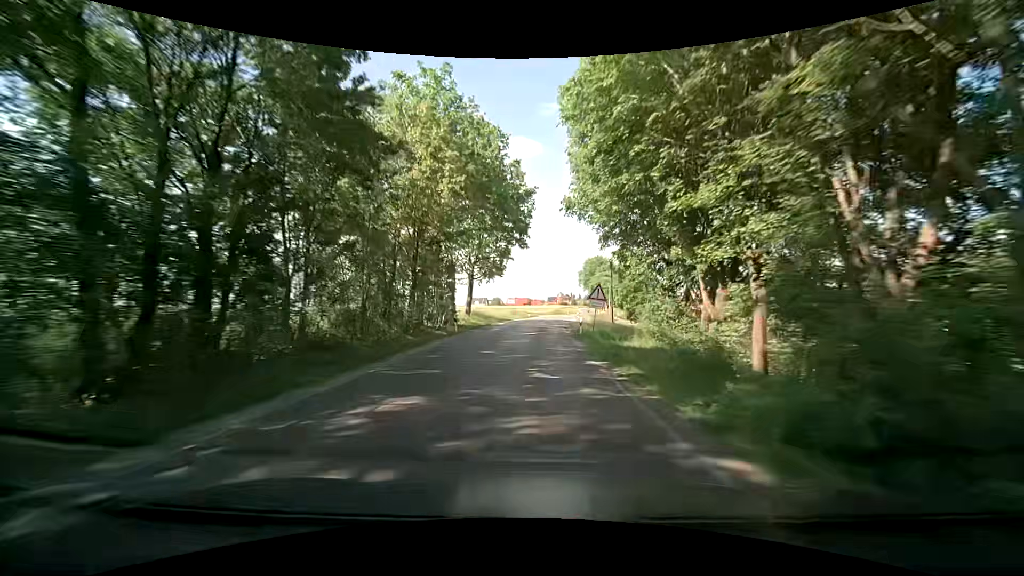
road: secondary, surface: asphalt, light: Day
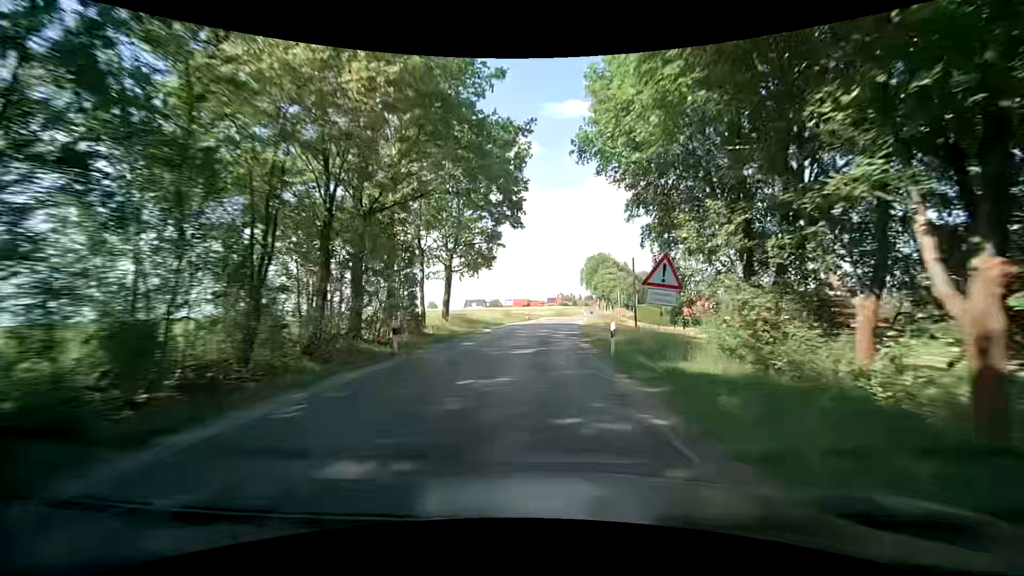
(+0.2, +11.2) m; +1°
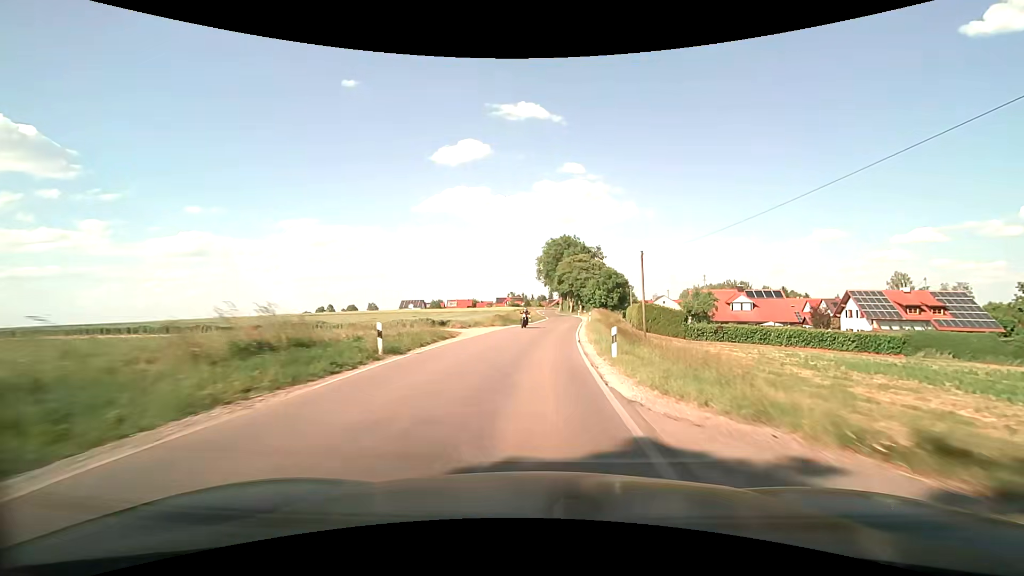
(+1.6, +43.8) m; +5°
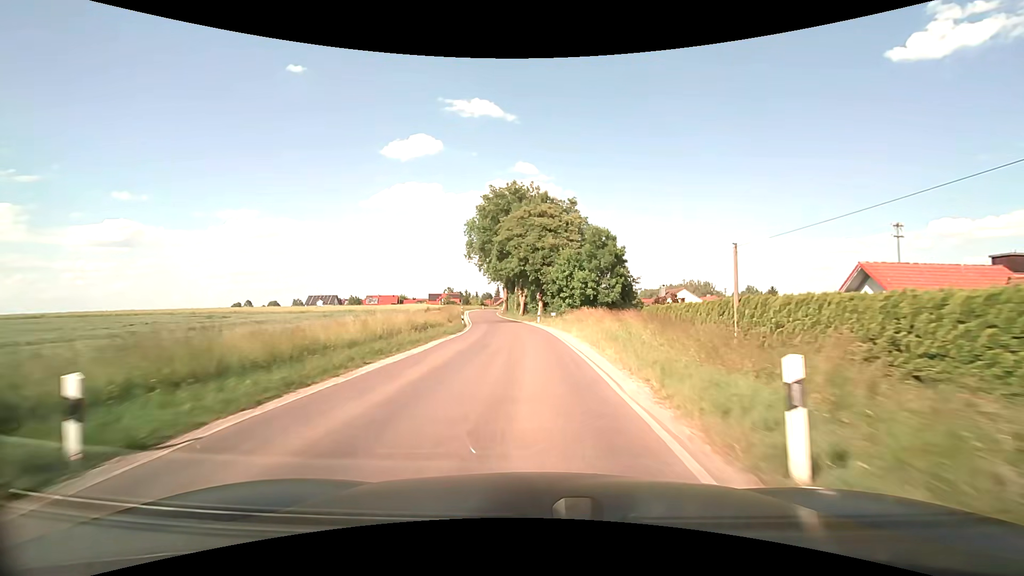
(+3.3, +52.9) m; +6°
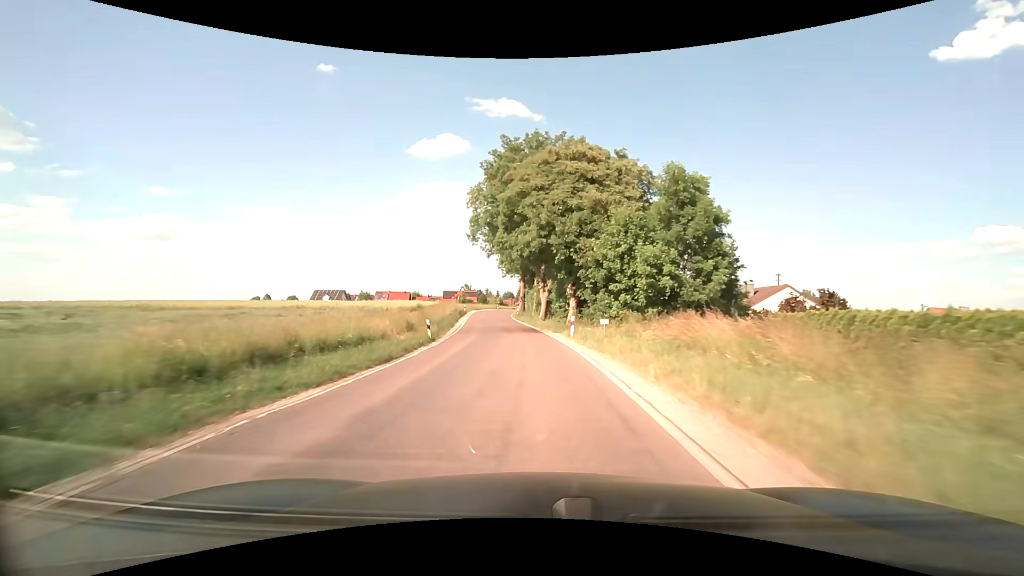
(-0.3, +21.0) m; -2°
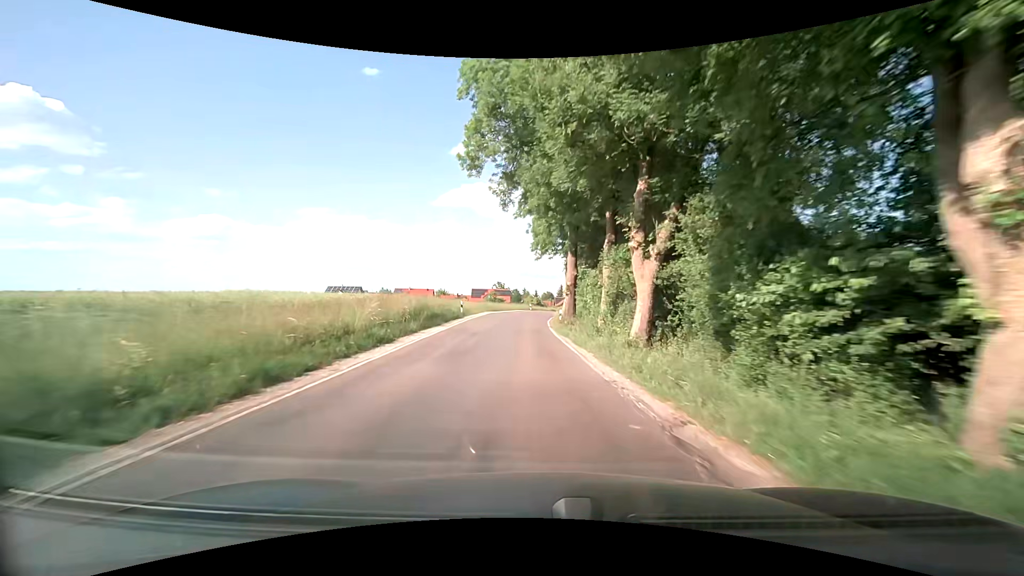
(-1.3, +30.0) m; -5°
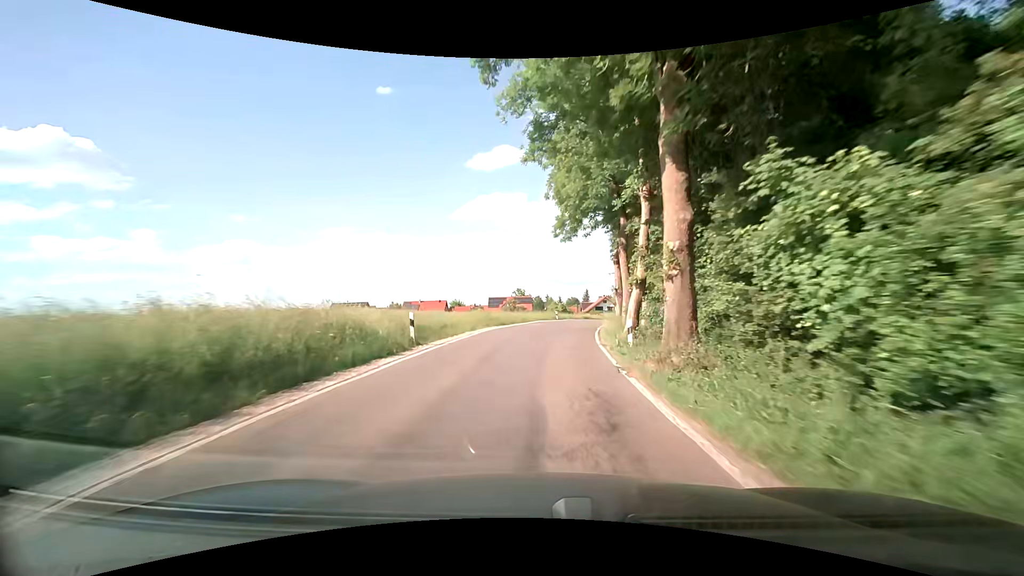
(-0.5, +18.8) m; -3°
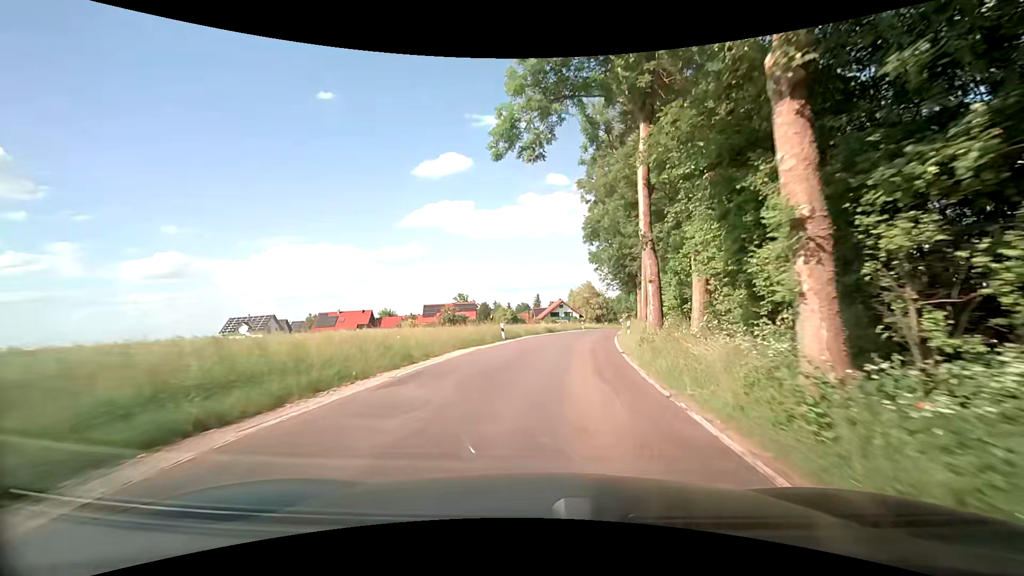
(+1.0, +26.0) m; +6°
(0, +10) (+1, +20) (+2, +30) (+4, +40) (+6, +49) (+8, +59) (+11, +69) (+13, +79) (+17, +88) (+20, +98) m
